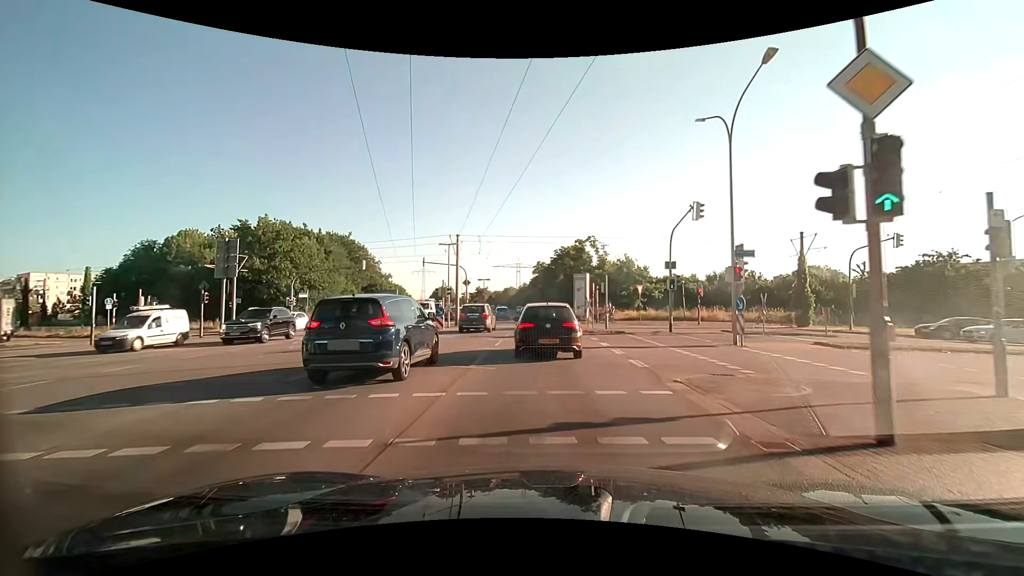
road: primary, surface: asphalt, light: Day
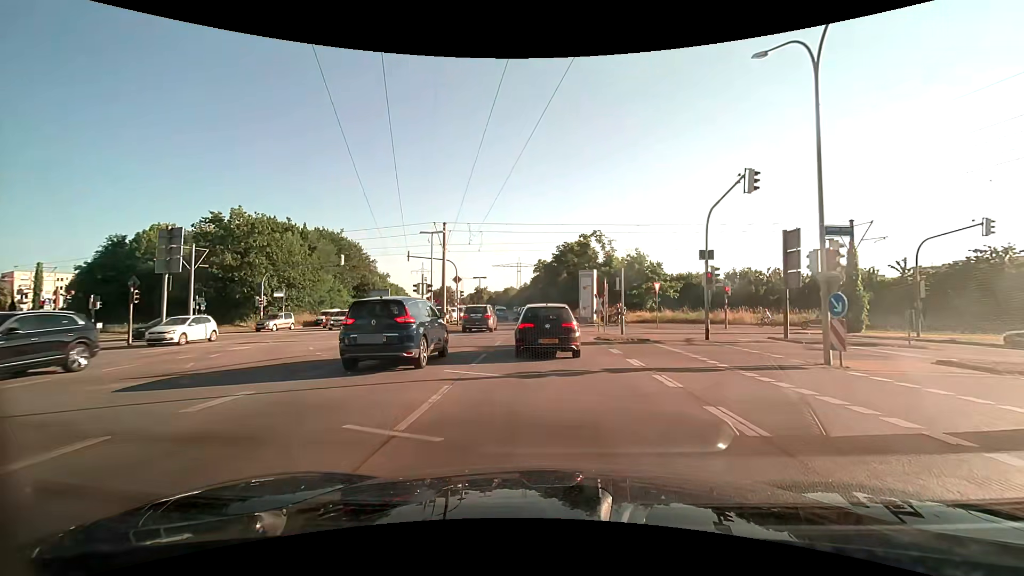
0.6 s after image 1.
(+0.1, +5.9) m; +1°
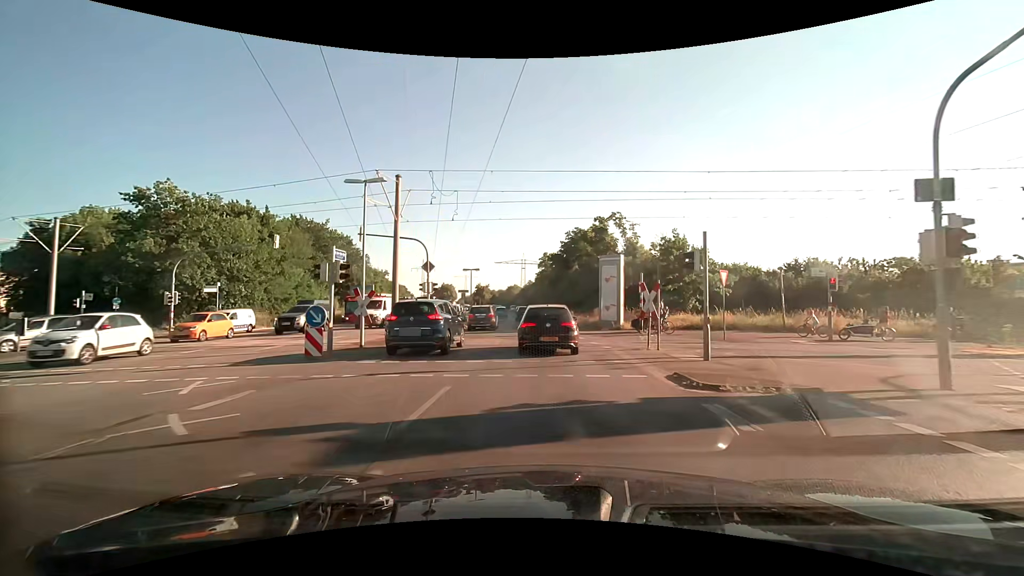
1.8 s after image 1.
(-0.1, +12.3) m; -1°
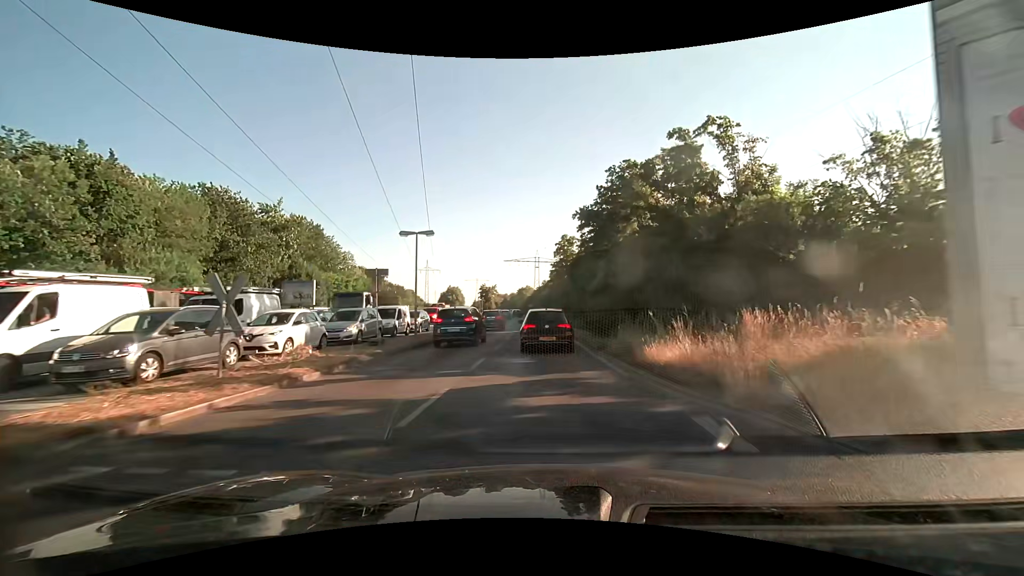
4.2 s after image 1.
(-0.3, +27.0) m; -1°
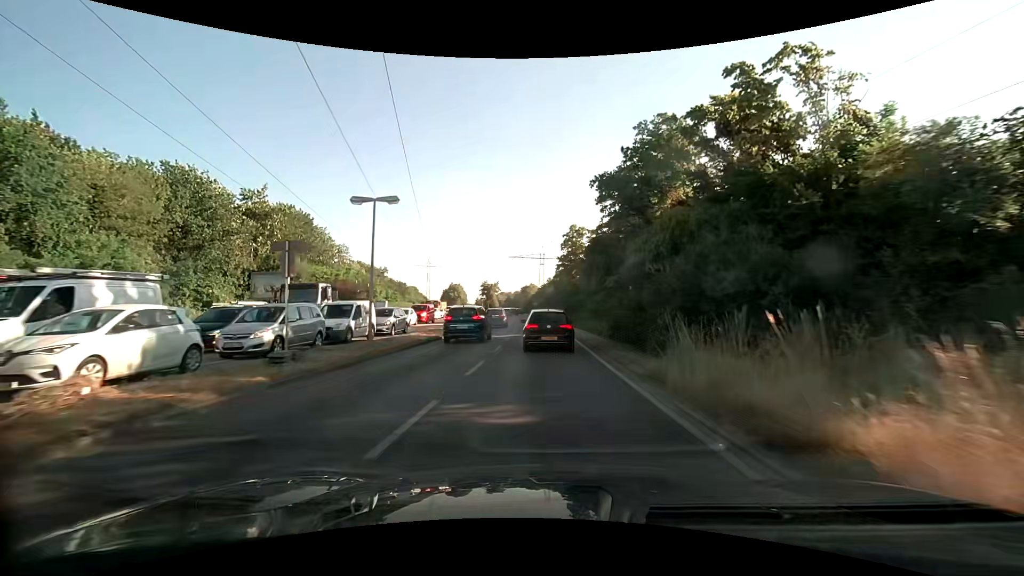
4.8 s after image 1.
(-0.1, +7.2) m; -1°
